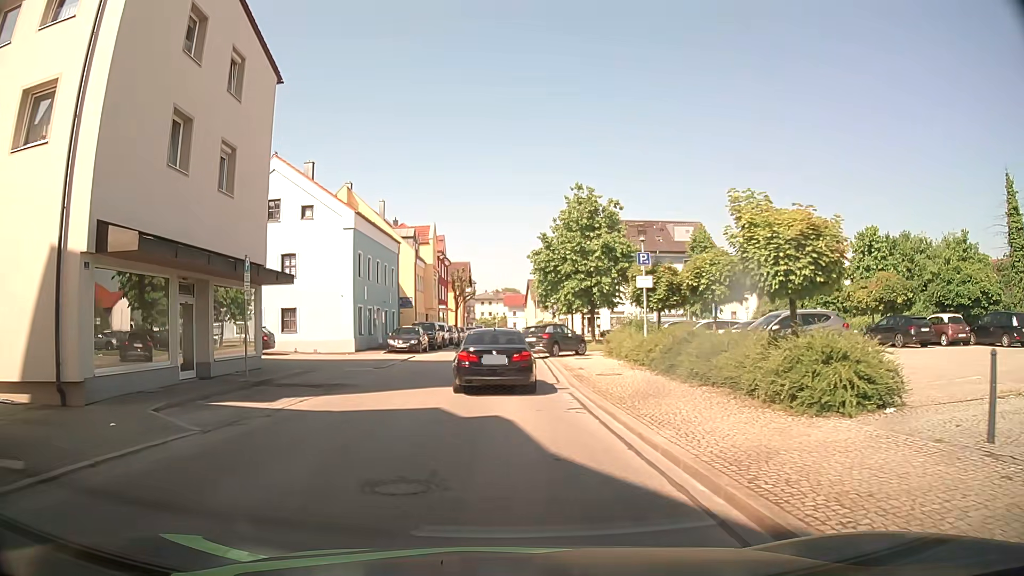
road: unclassified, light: Day
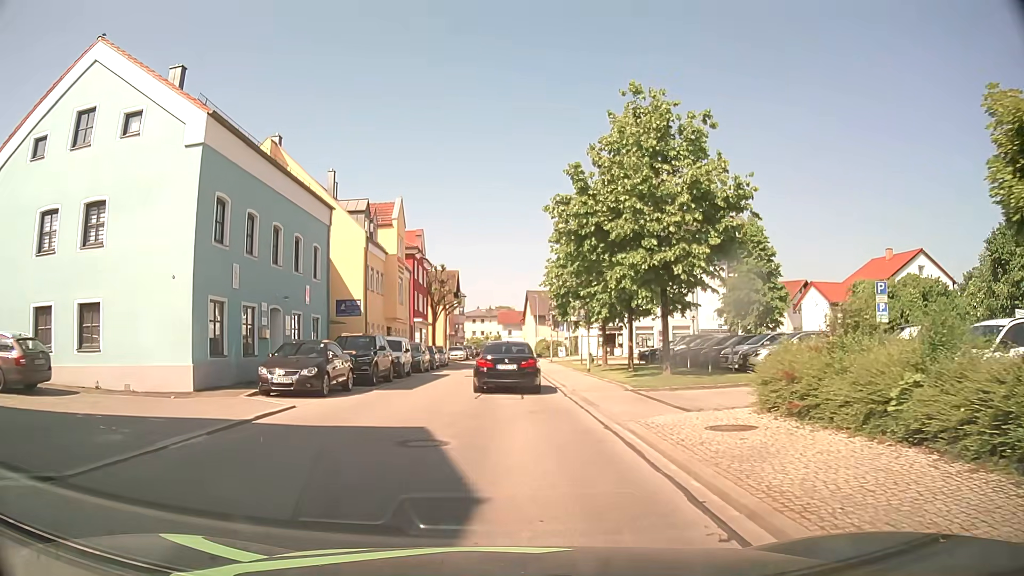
(-0.6, +18.5) m; 0°
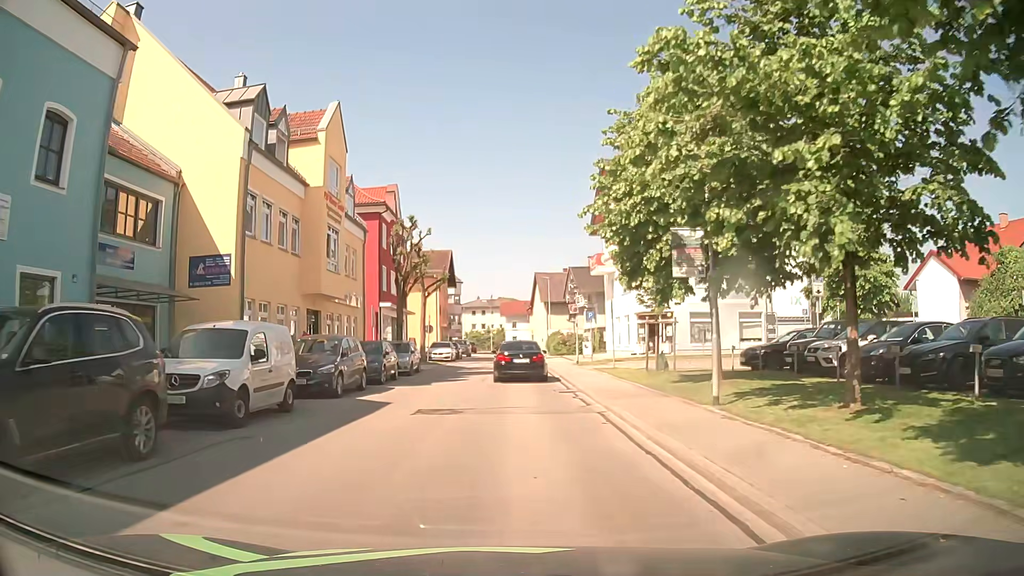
(-0.2, +18.2) m; -1°
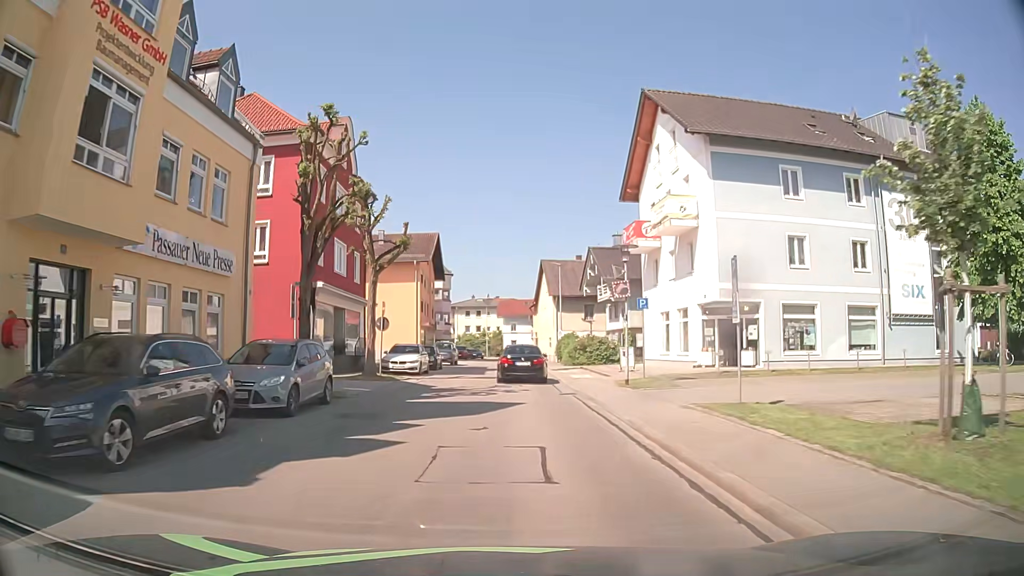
(0.0, +16.2) m; 0°
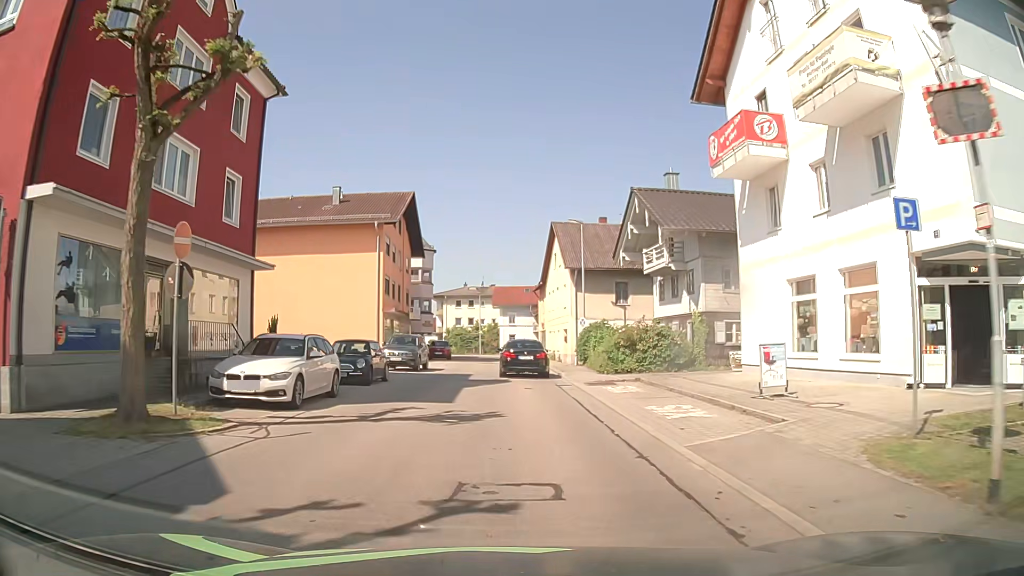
(+0.1, +17.8) m; 0°
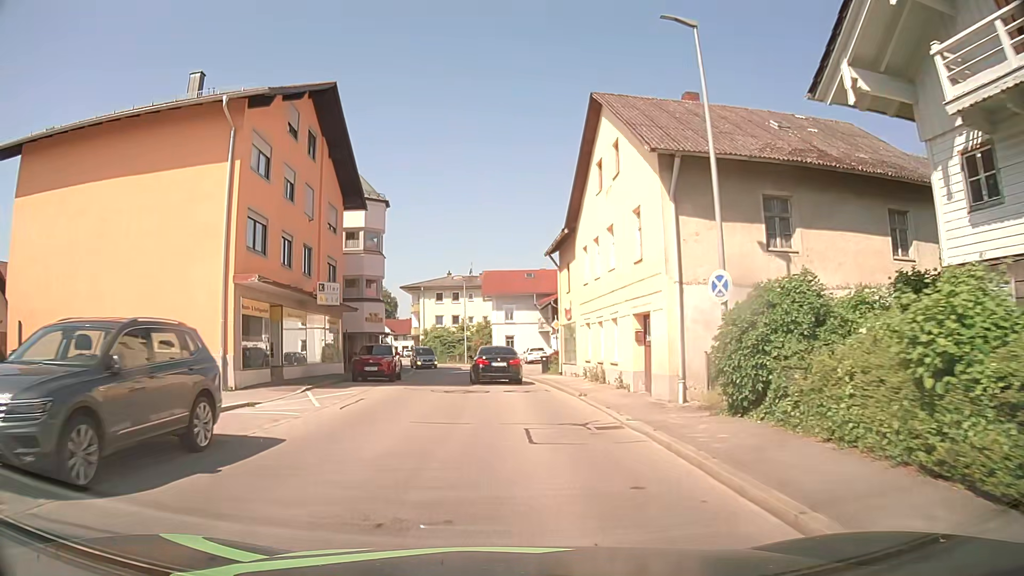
(+0.1, +24.5) m; 0°
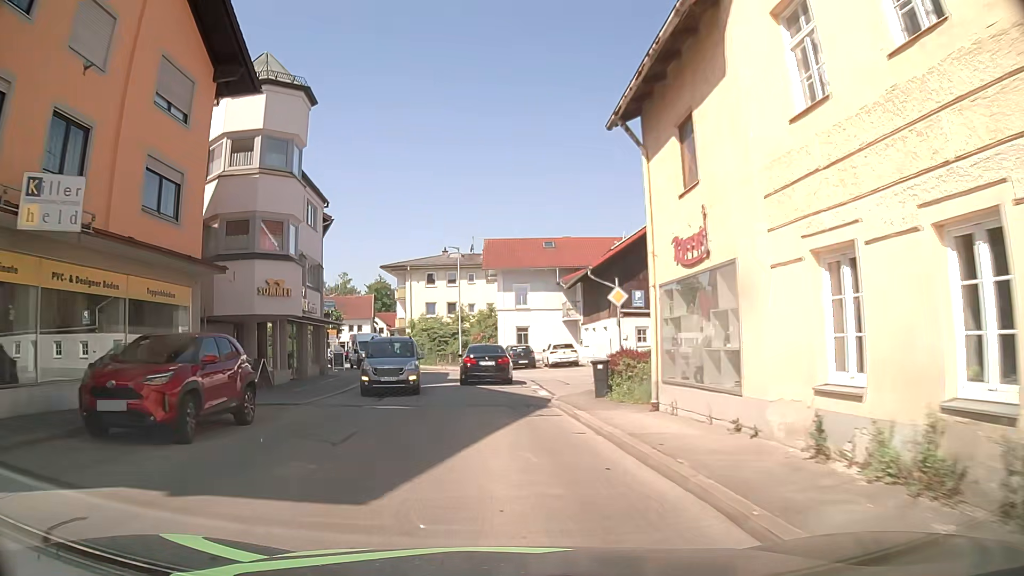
(0.0, +18.6) m; -1°
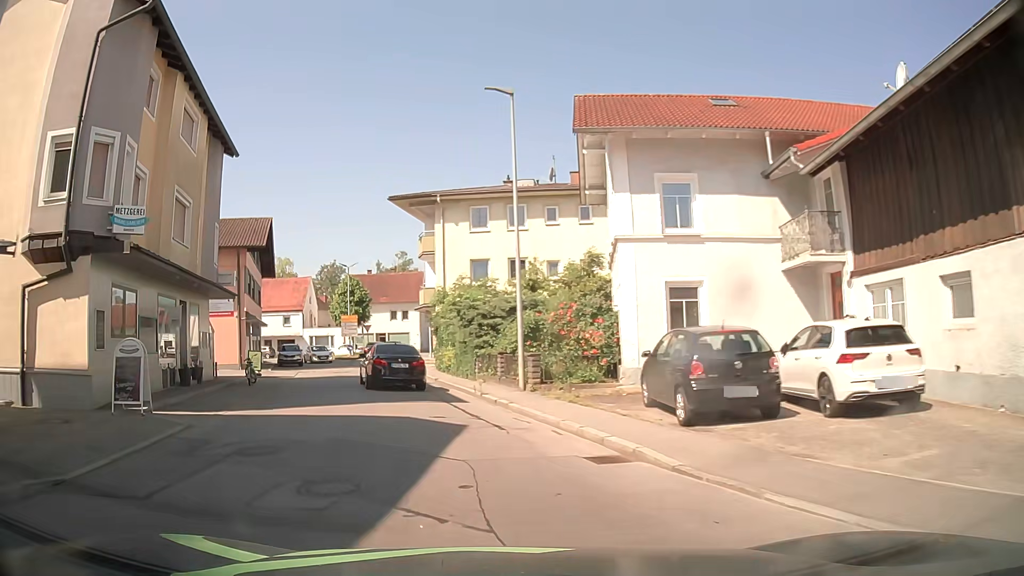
(-0.9, +28.5) m; -6°
(-1, +10) (-3, +20) (-6, +29) (-8, +39) (-10, +49) (-11, +59) (-12, +69) (-19, +75) (-29, +76) (-39, +77) m
